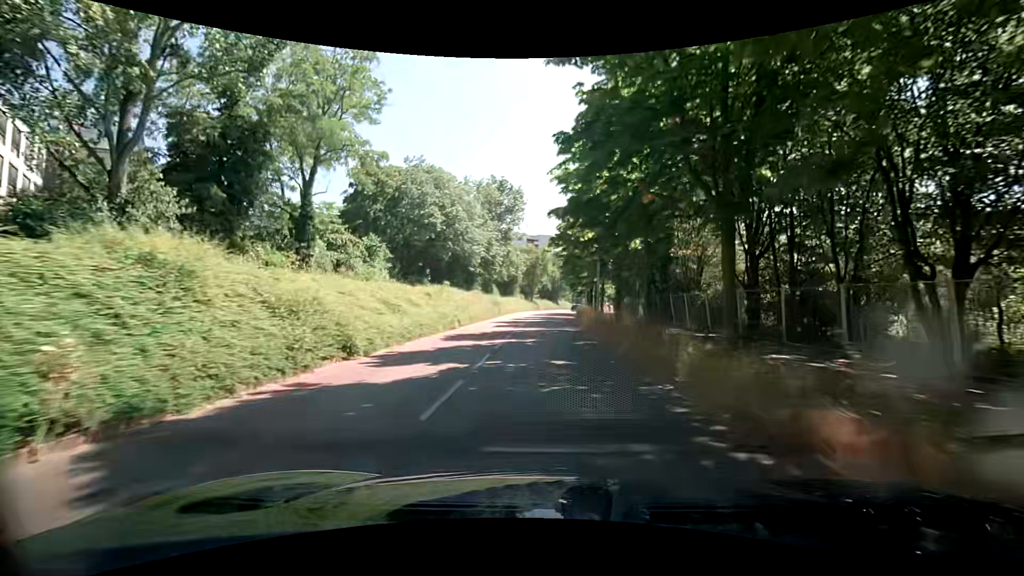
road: tertiary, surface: asphalt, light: Day
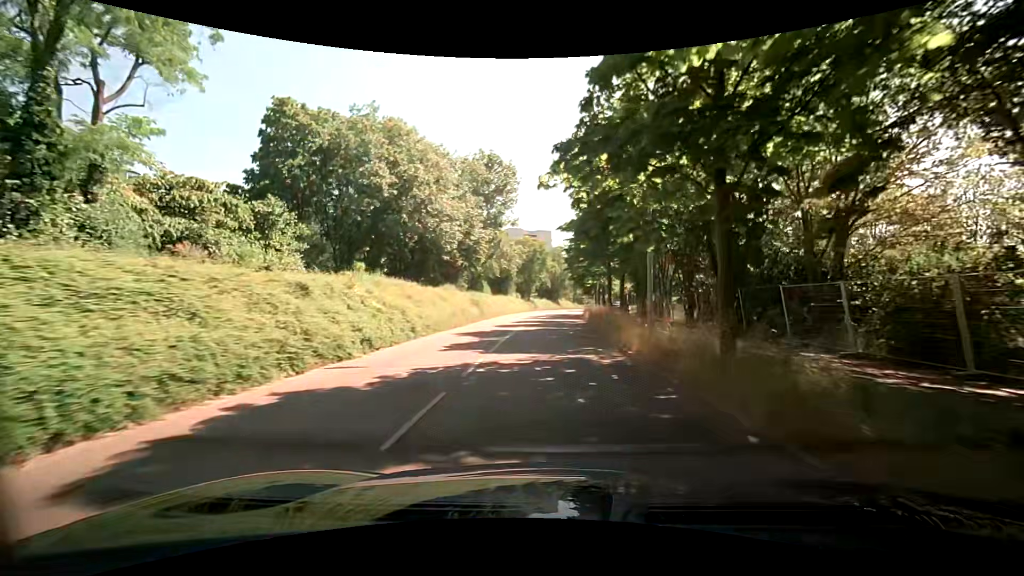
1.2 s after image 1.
(0.0, +14.6) m; +1°
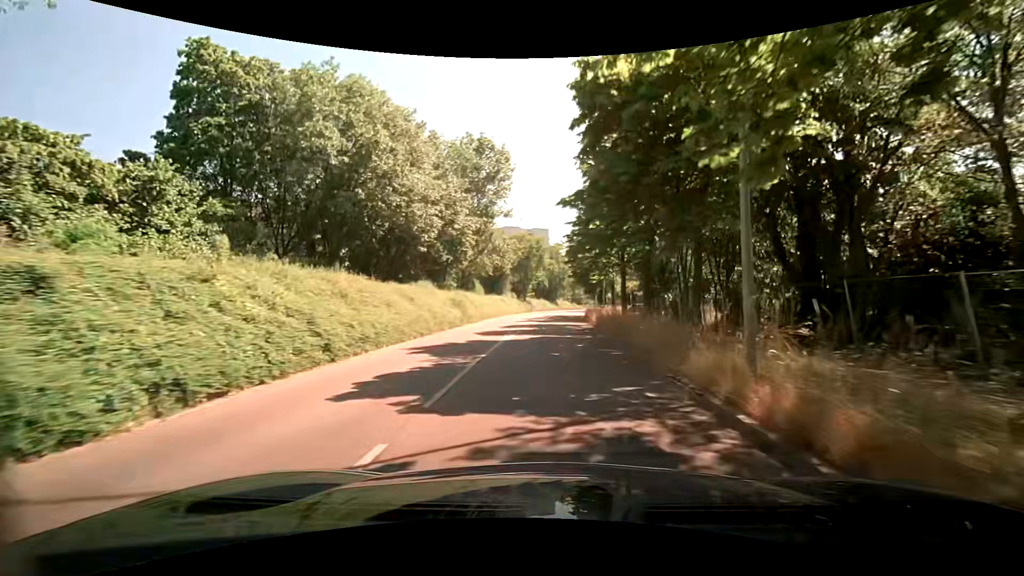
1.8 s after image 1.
(-0.1, +7.2) m; 0°
(0, +10) (0, +20) (+1, +30) (+1, +40) (+2, +50) (+3, +60) (+3, +70) (+4, +80) (+5, +90) (+7, +100) m
